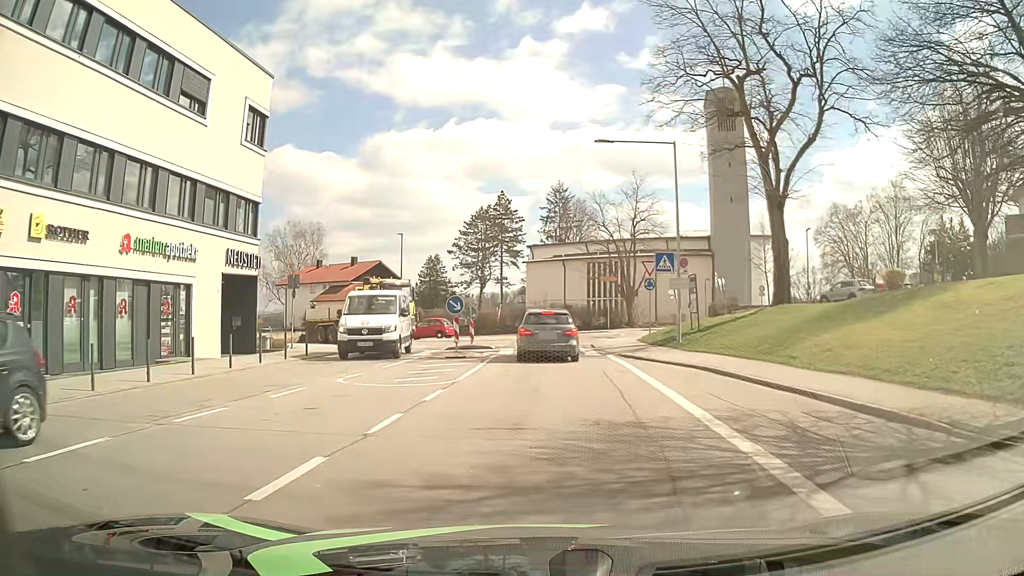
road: unclassified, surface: asphalt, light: Day
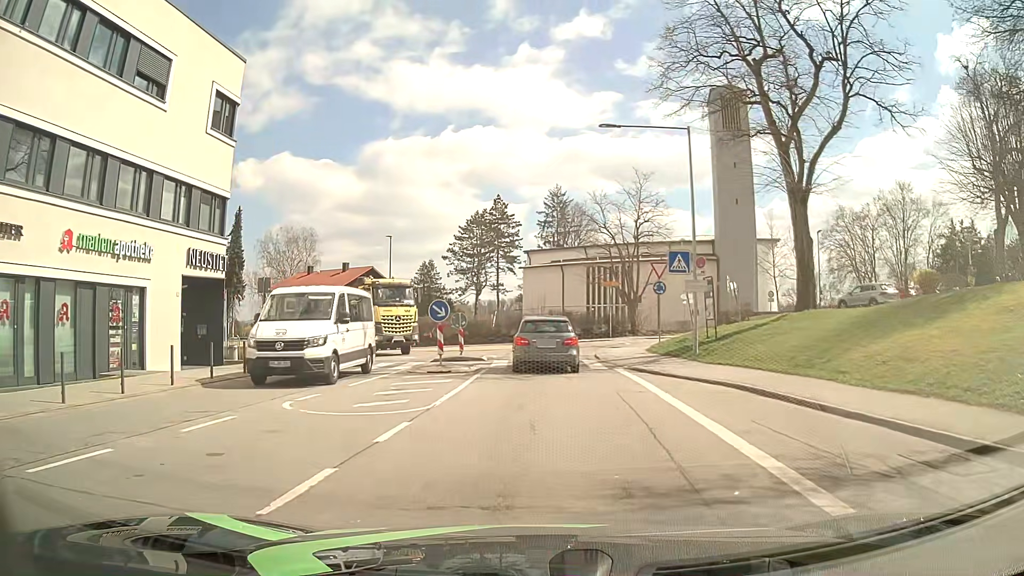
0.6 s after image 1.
(0.0, +3.1) m; +1°
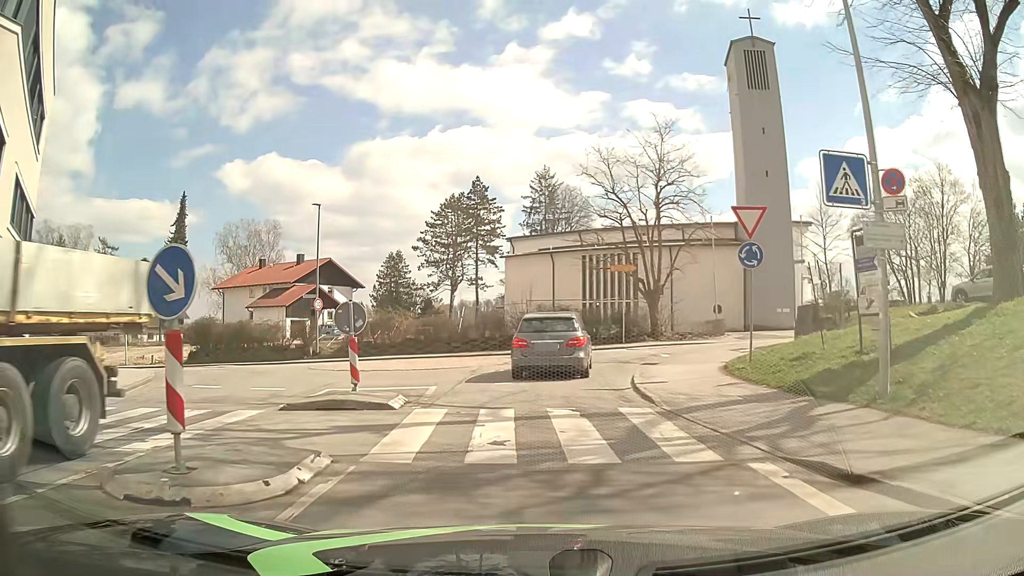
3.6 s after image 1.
(+0.1, +13.6) m; +2°
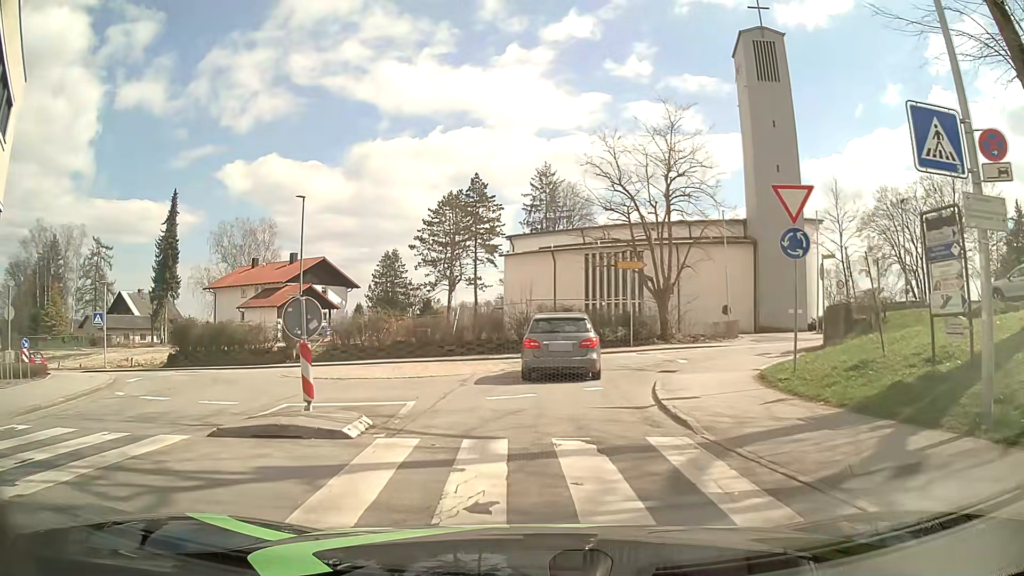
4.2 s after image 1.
(-0.1, +2.6) m; 0°
(0, +10) (+1, +20) (-5, +27) (-14, +29) (-24, +32) (-34, +35) (-43, +38) (-52, +43) (-60, +48) (-68, +55) m
